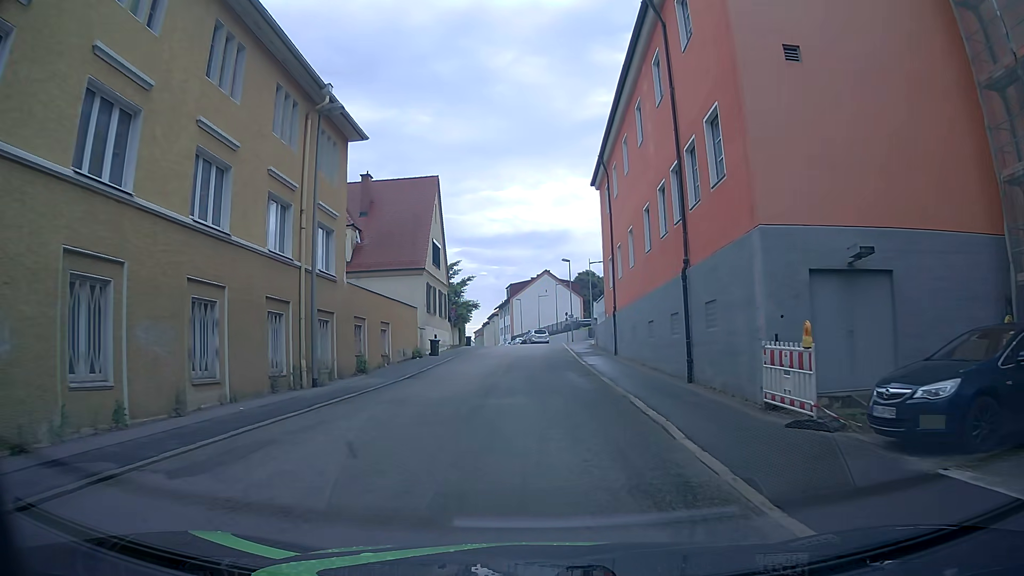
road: residential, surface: asphalt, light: Day
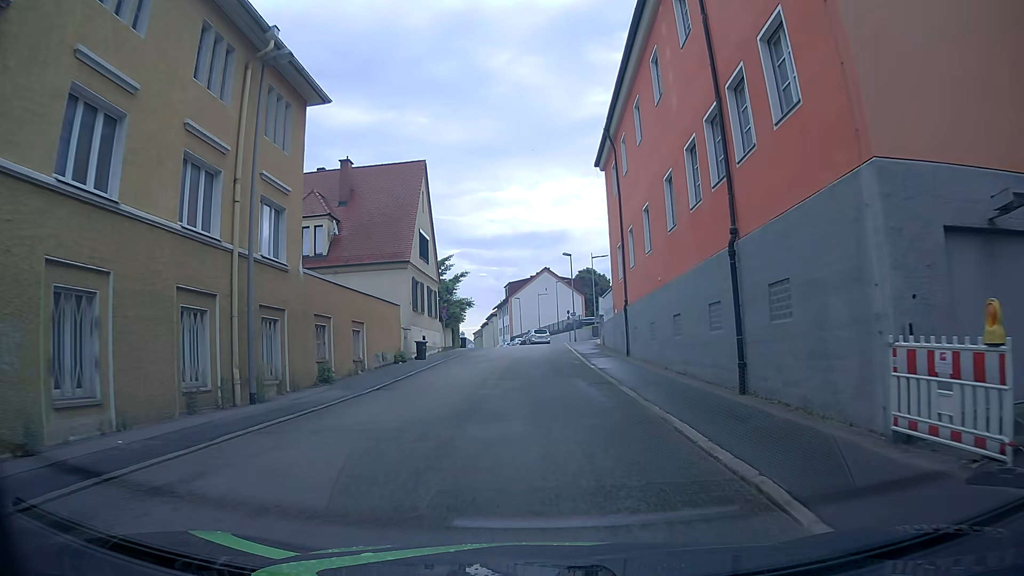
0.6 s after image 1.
(0.0, +4.4) m; 0°
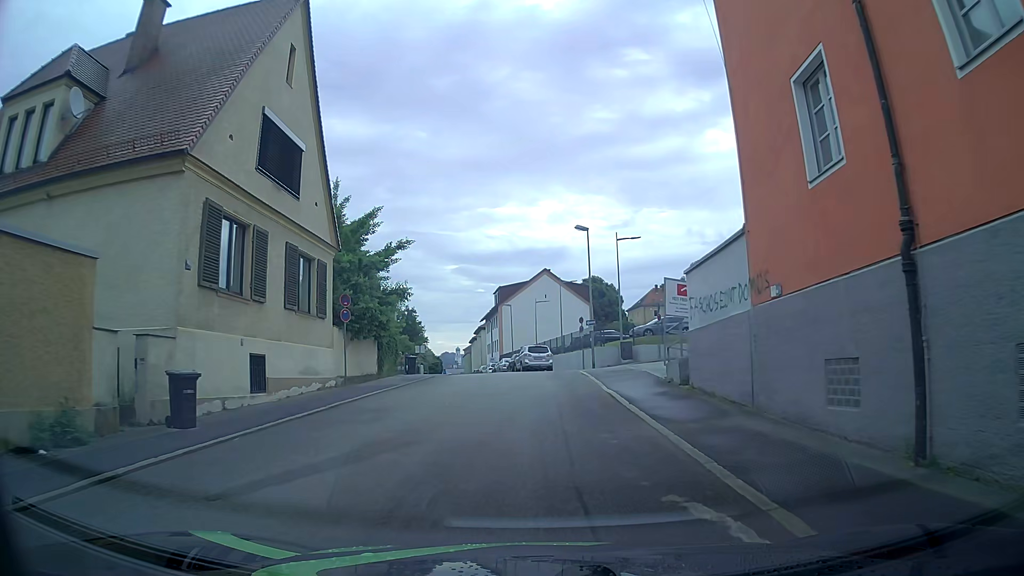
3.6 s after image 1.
(-0.3, +22.4) m; 0°
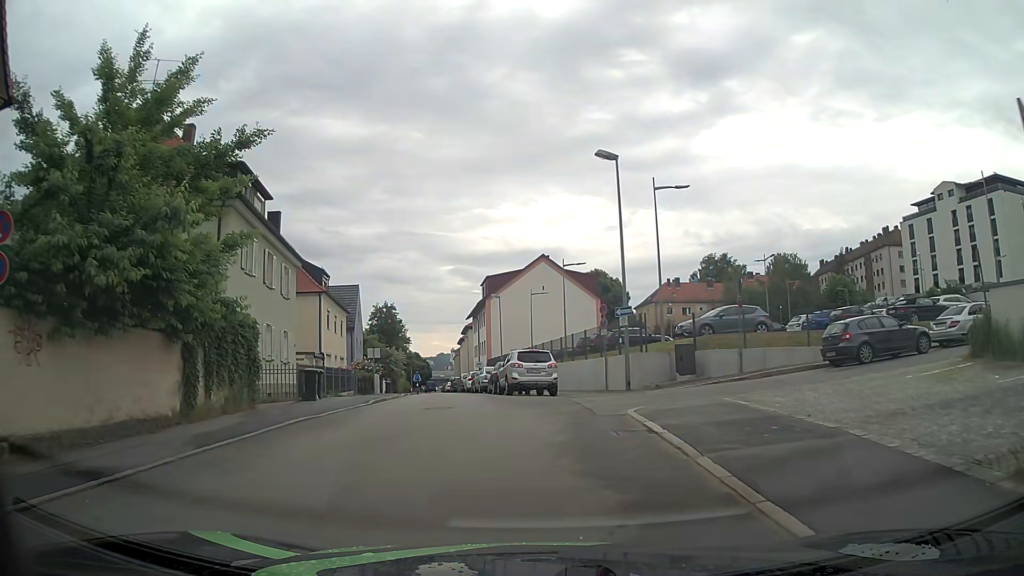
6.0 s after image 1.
(-0.2, +15.3) m; -1°
